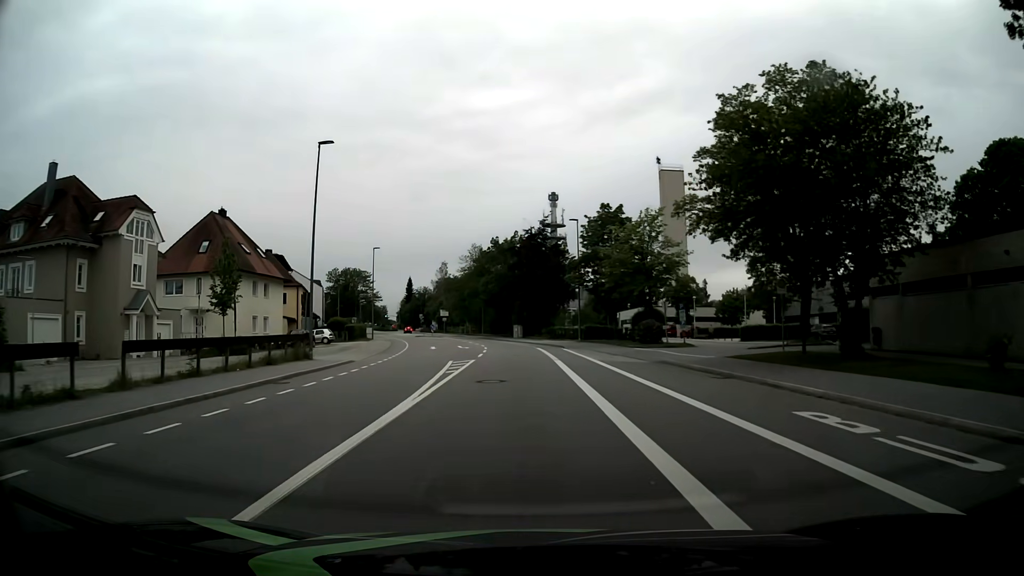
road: tertiary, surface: asphalt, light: Day
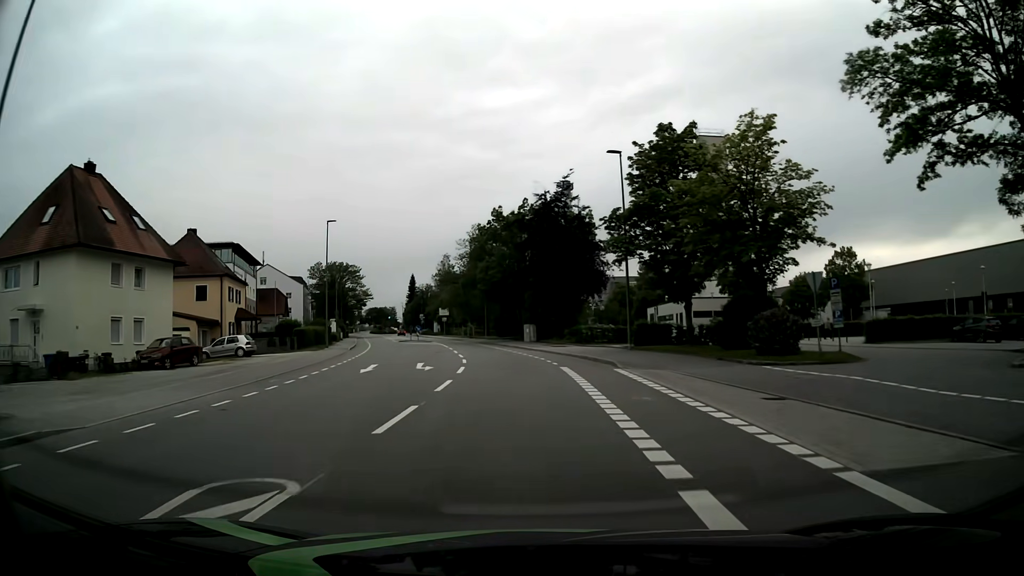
(-0.2, +21.8) m; -1°
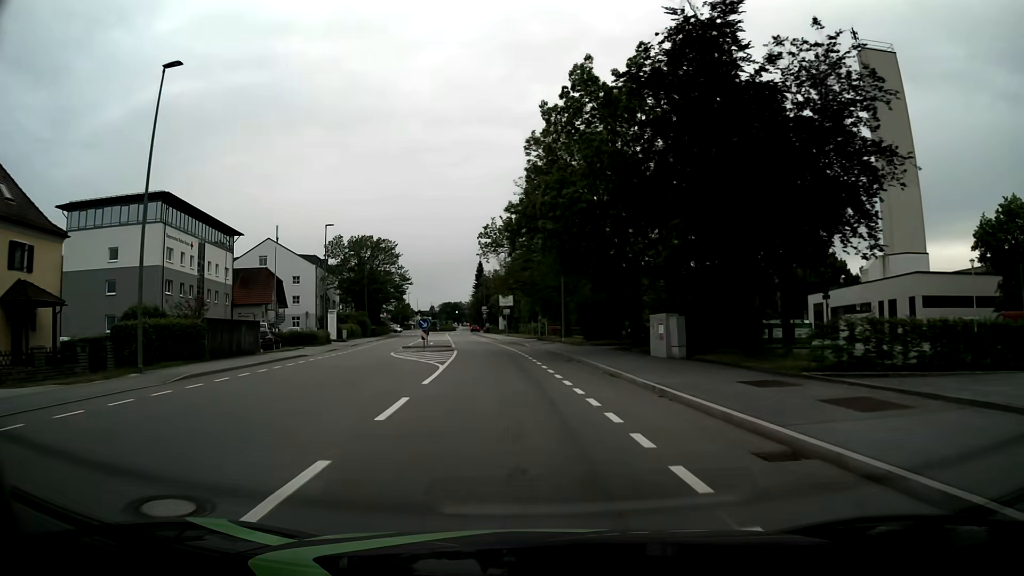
(-2.0, +35.4) m; -8°
